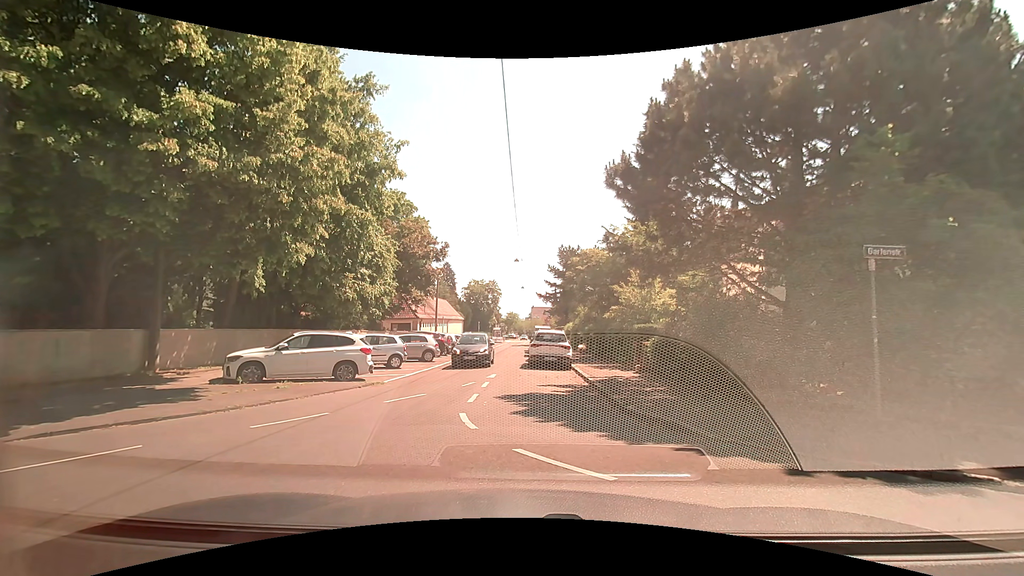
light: Day
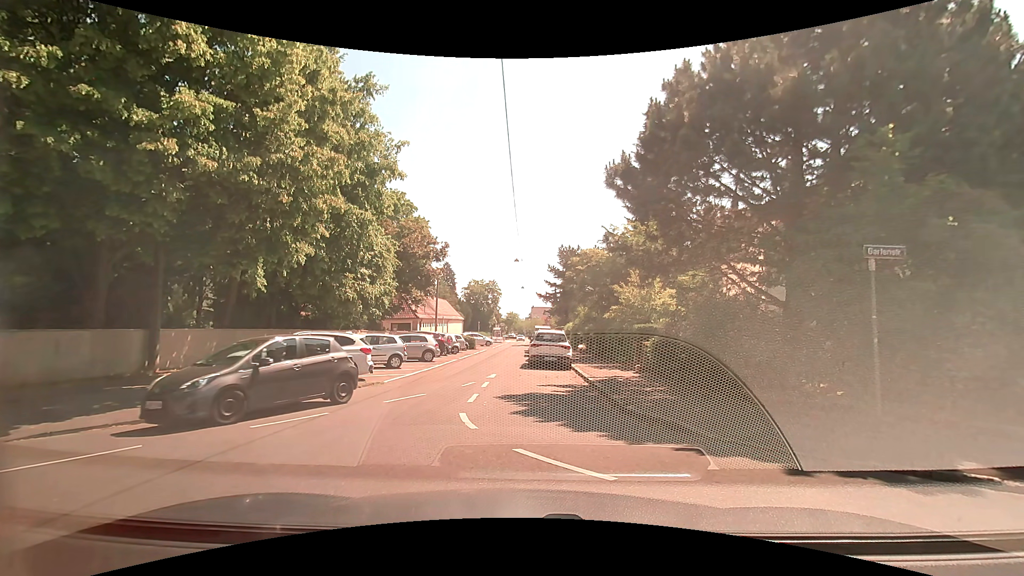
(0.0, 0.0) m; 0°
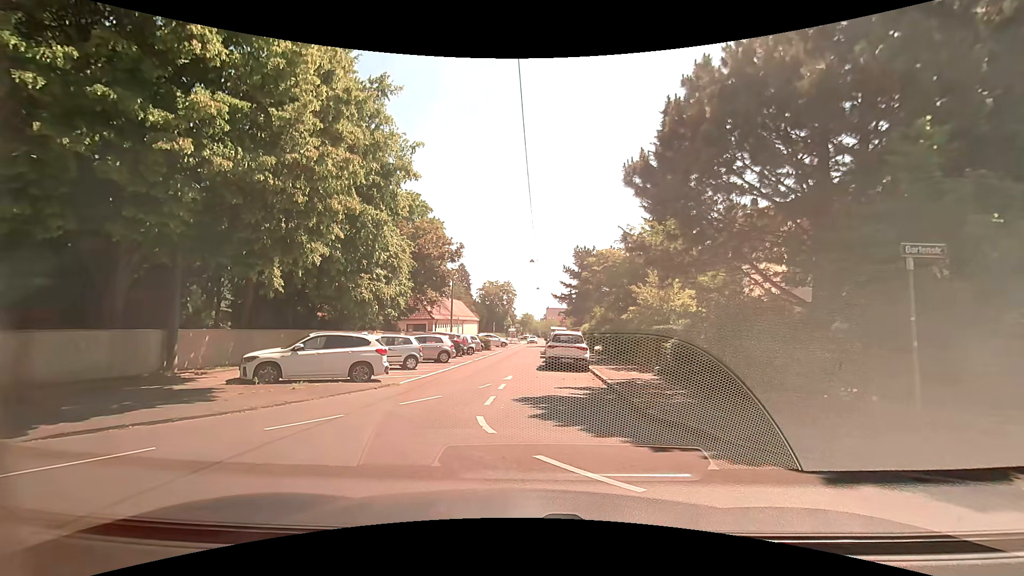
(0.0, +0.2) m; 0°
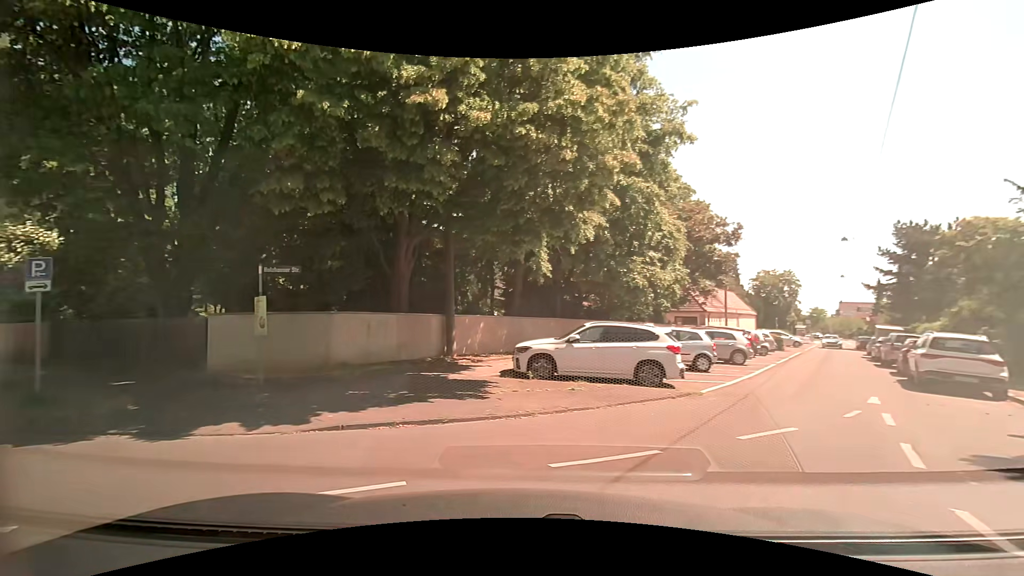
(-0.9, +3.6) m; -30°
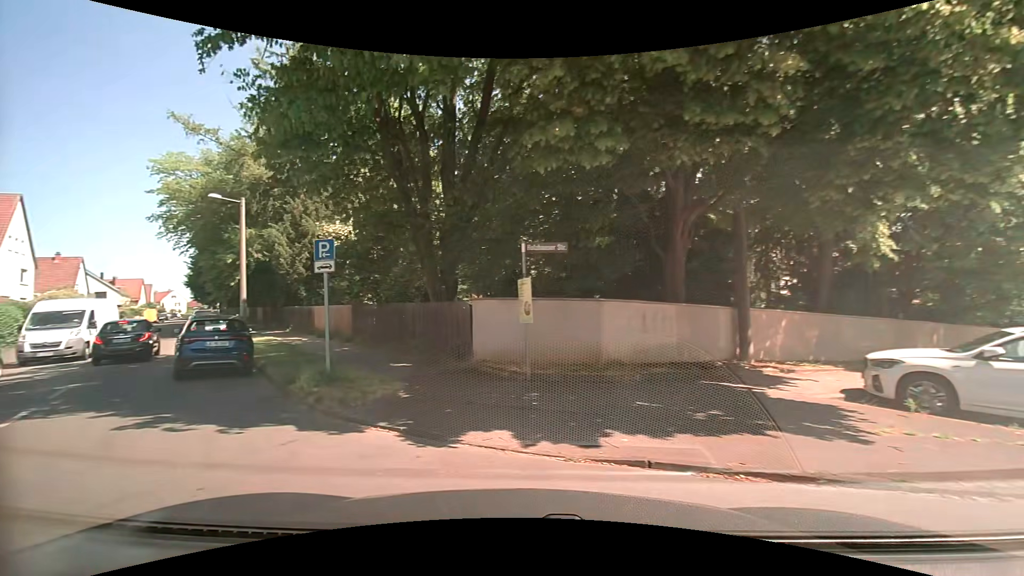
(-0.7, +2.7) m; -29°
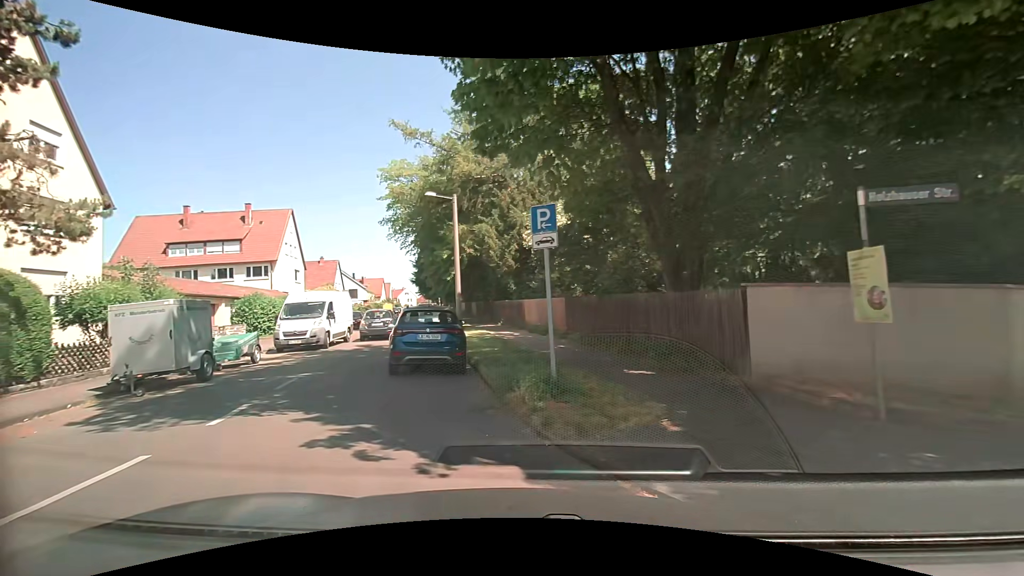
(-0.6, +2.9) m; -22°
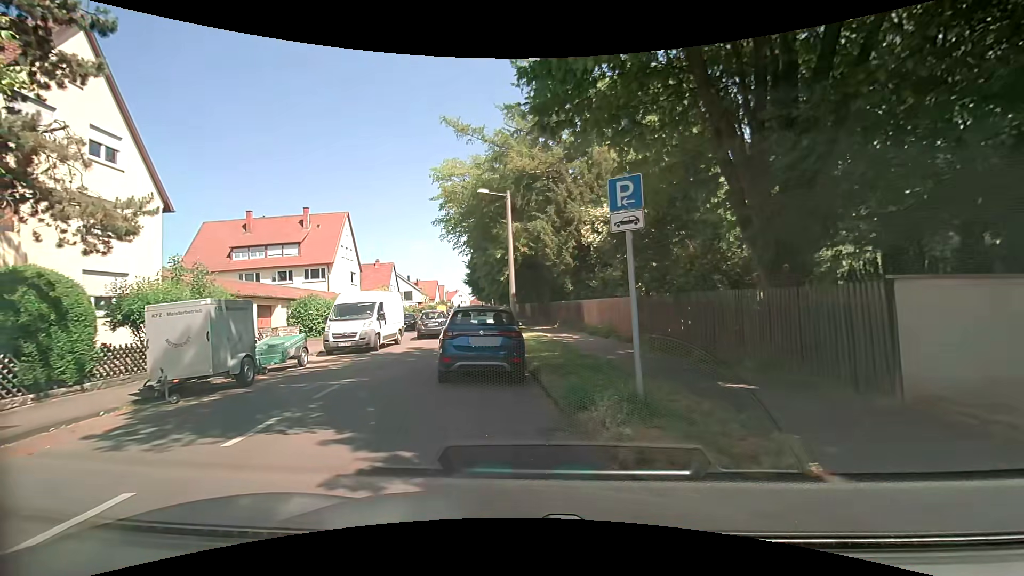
(-0.1, +1.4) m; -5°
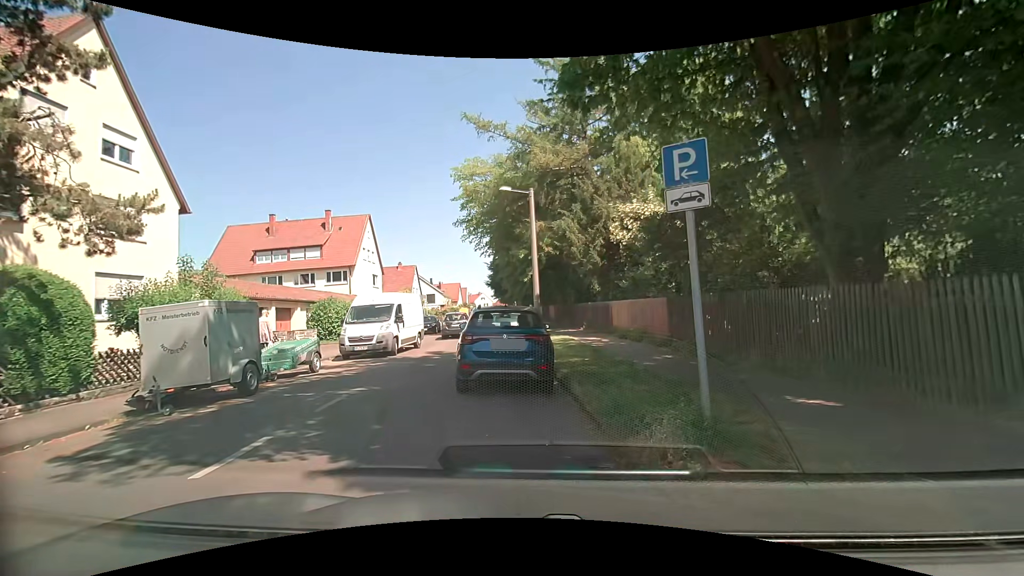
(0.0, +1.1) m; -5°
